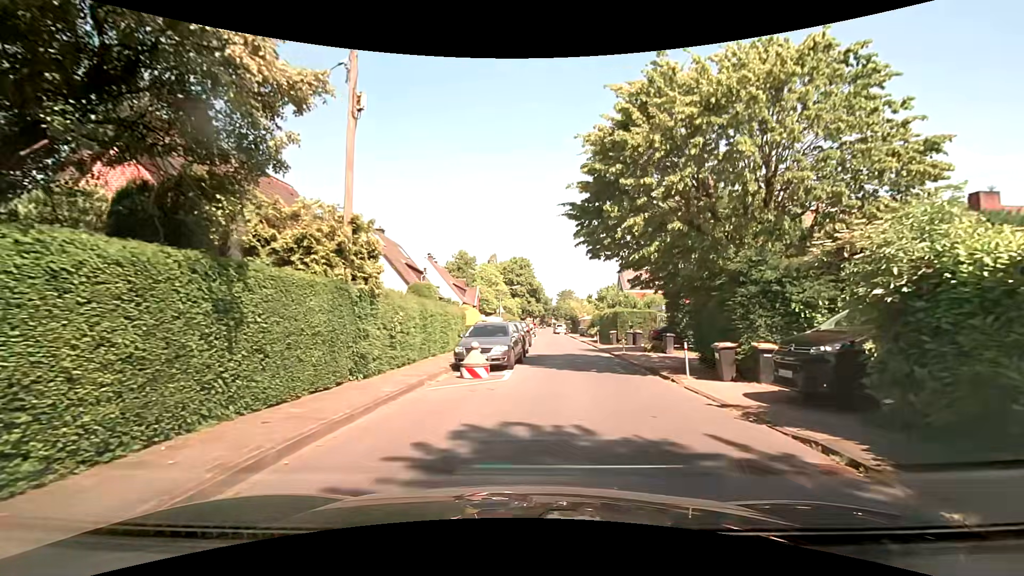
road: residential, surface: asphalt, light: Day
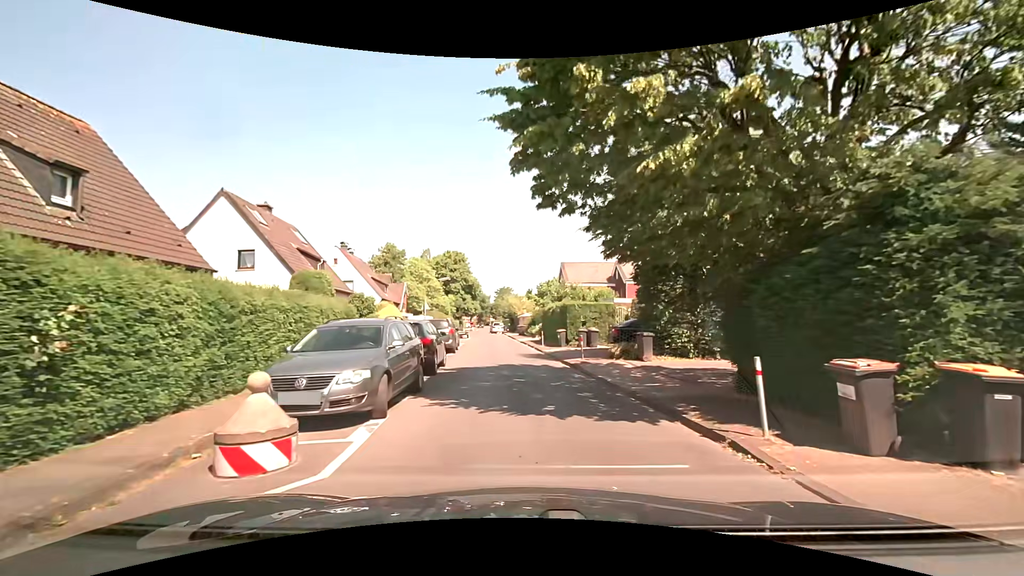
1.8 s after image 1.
(+0.6, +7.8) m; +7°
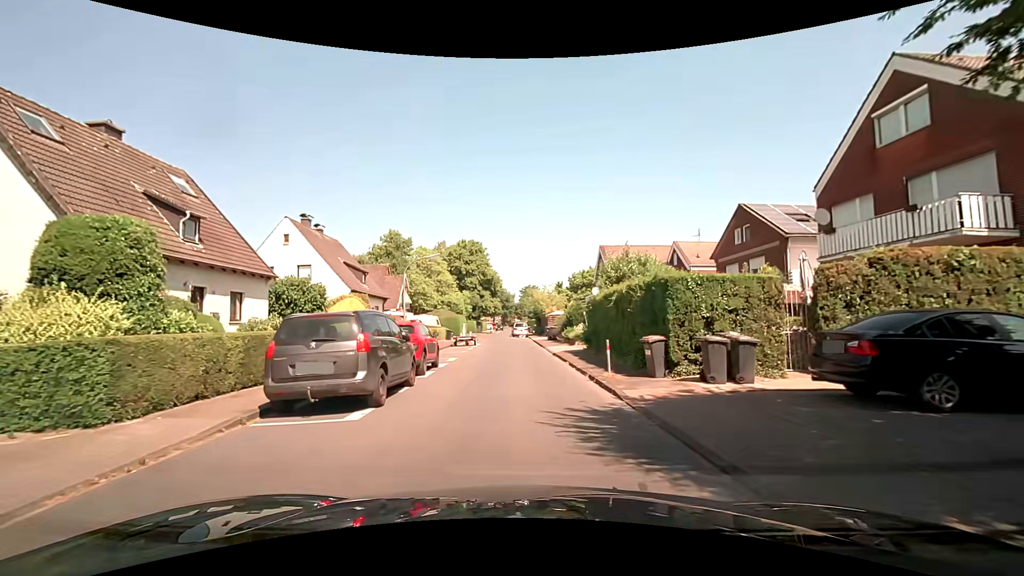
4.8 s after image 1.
(-0.1, +15.1) m; -3°
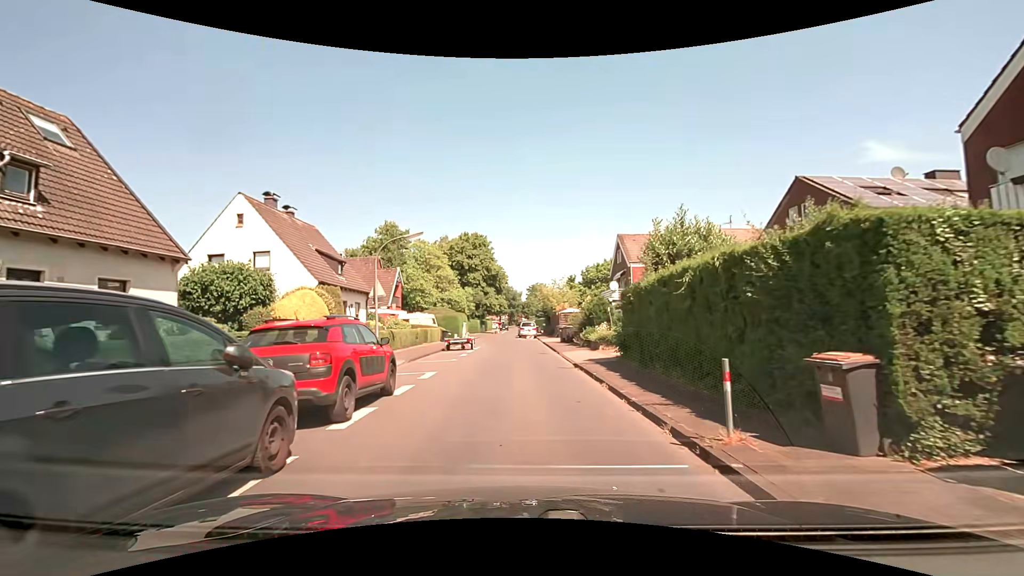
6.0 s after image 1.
(0.0, +6.6) m; -1°
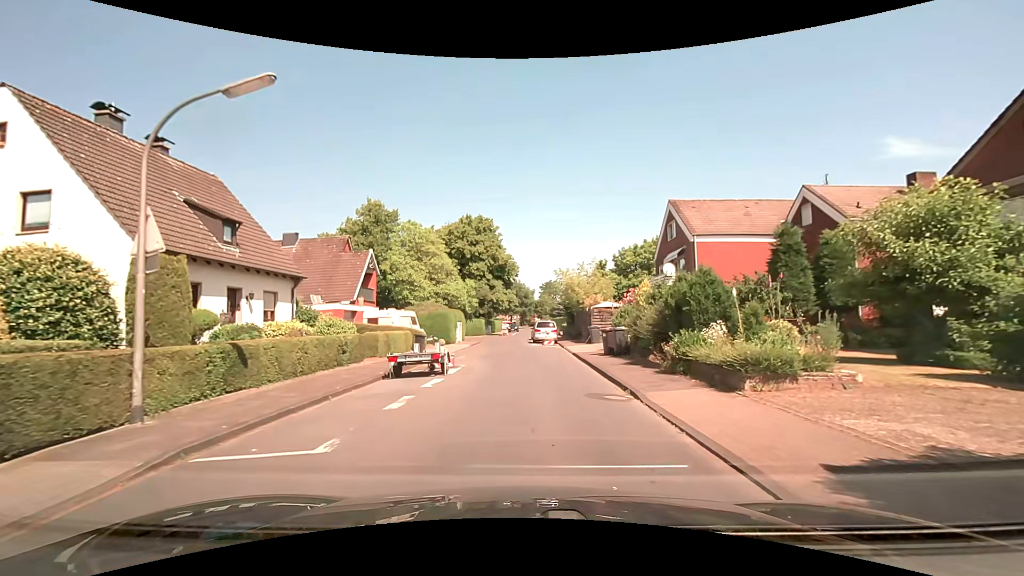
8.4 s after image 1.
(-0.1, +13.7) m; -1°
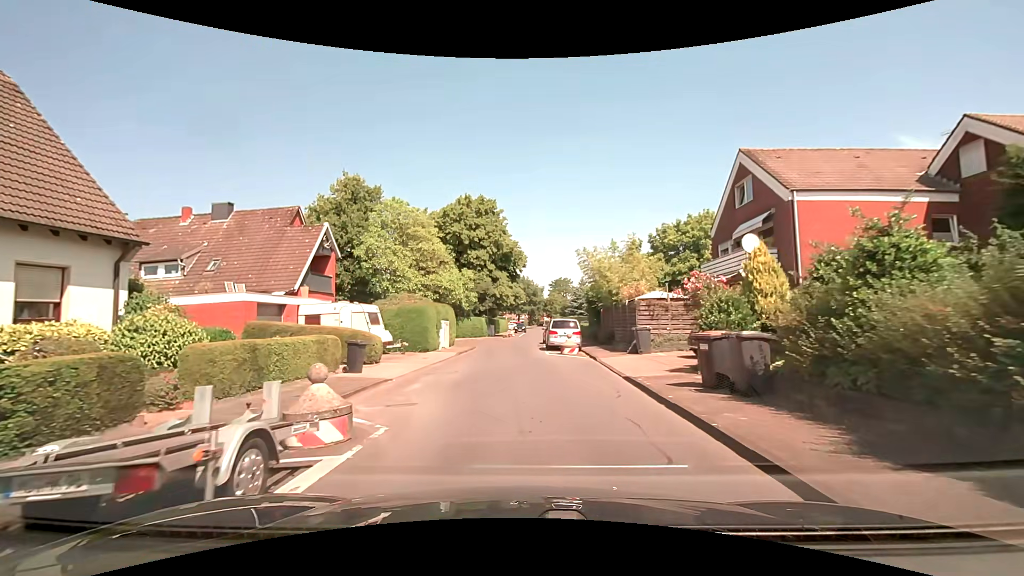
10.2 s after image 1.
(-0.1, +10.5) m; -1°
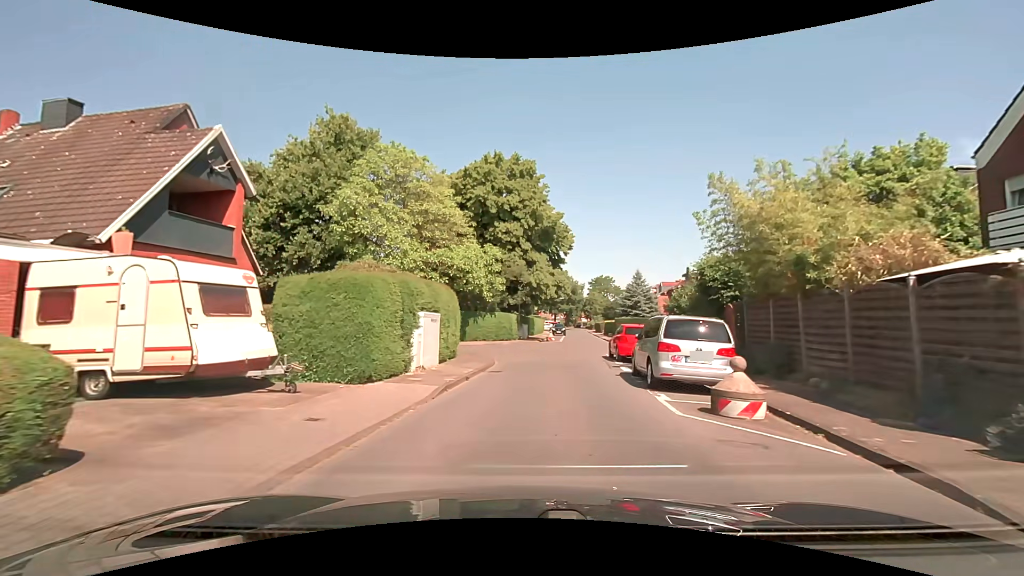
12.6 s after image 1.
(-0.8, +14.4) m; -4°
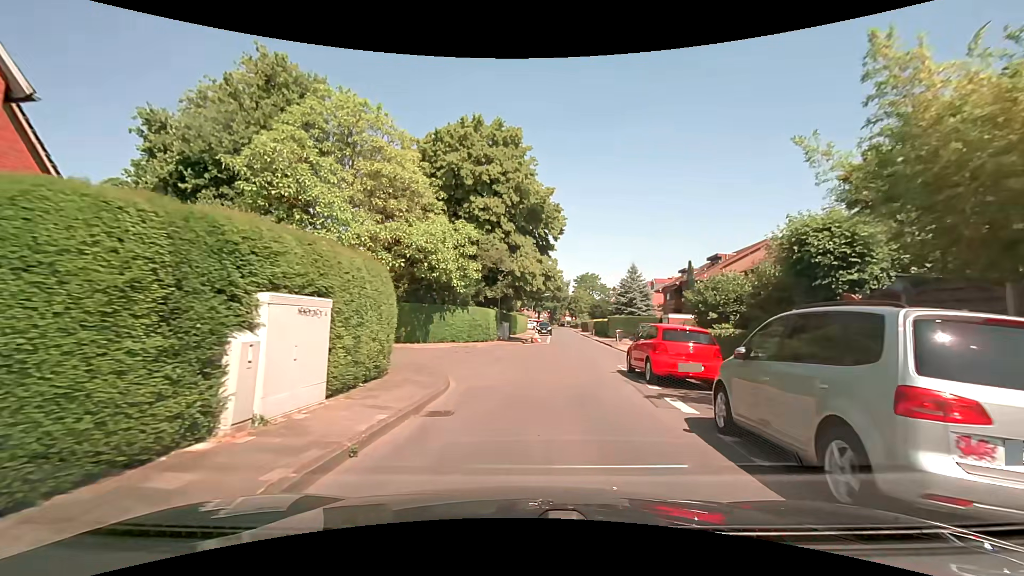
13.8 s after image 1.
(+0.1, +7.3) m; +2°
(0, +10) (+1, +20) (+3, +30) (+4, +40) (+5, +50) (+6, +60) (+7, +70) (+7, +80) (+8, +90) (+9, +100) m
